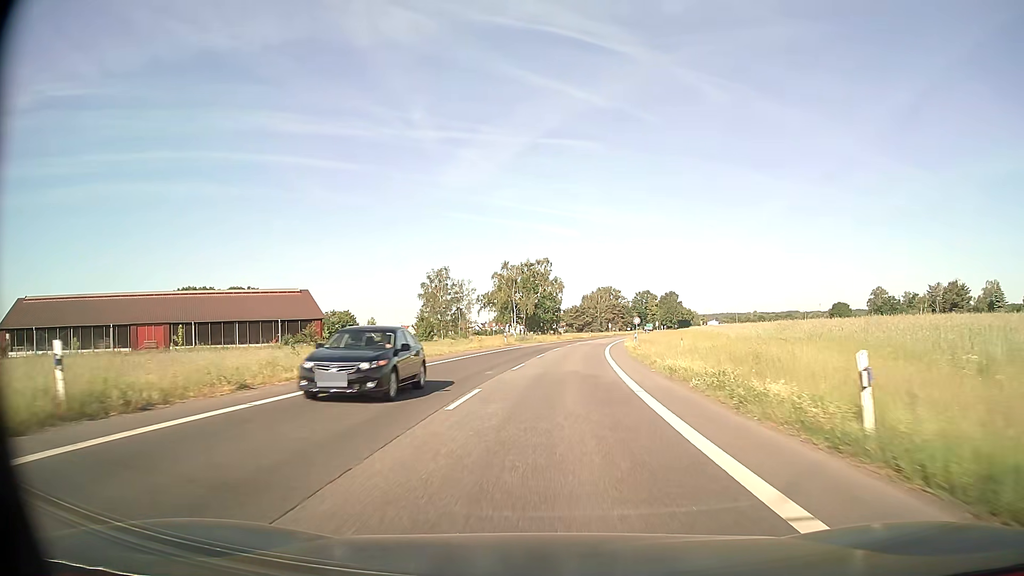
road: secondary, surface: asphalt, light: Day
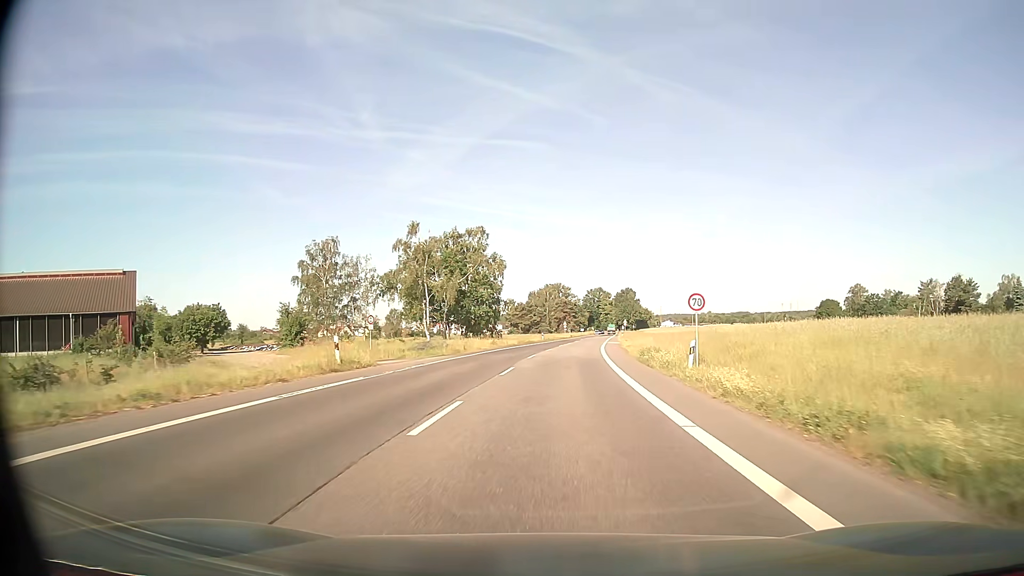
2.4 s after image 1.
(+1.4, +38.5) m; +4°
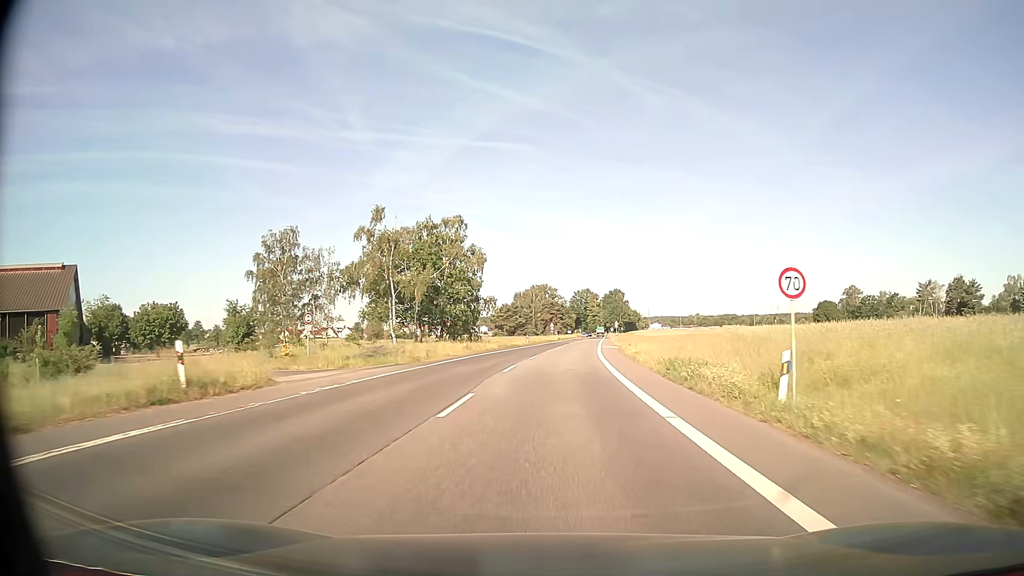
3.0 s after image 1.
(+0.1, +9.6) m; +1°
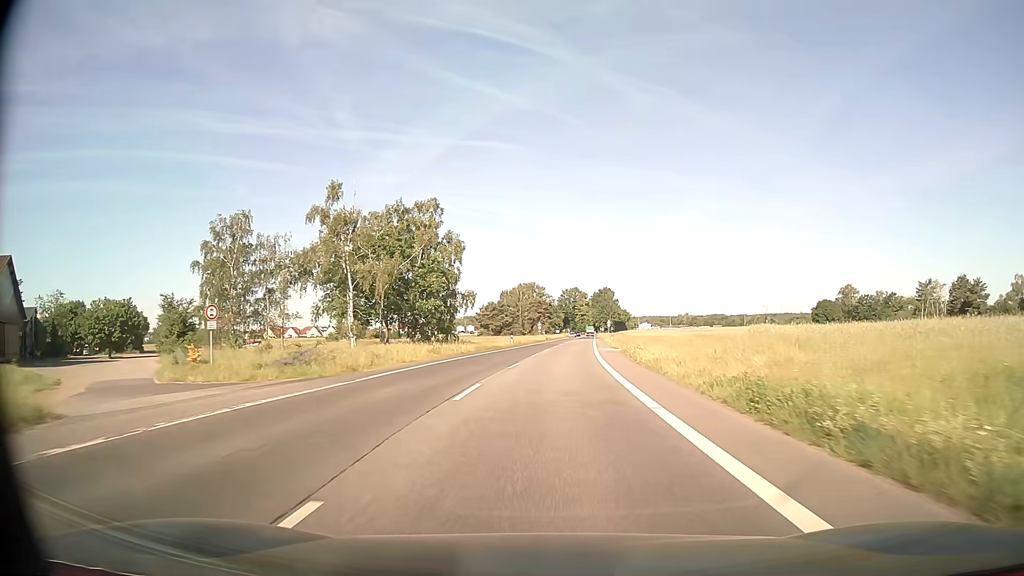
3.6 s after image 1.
(+0.1, +9.6) m; +1°
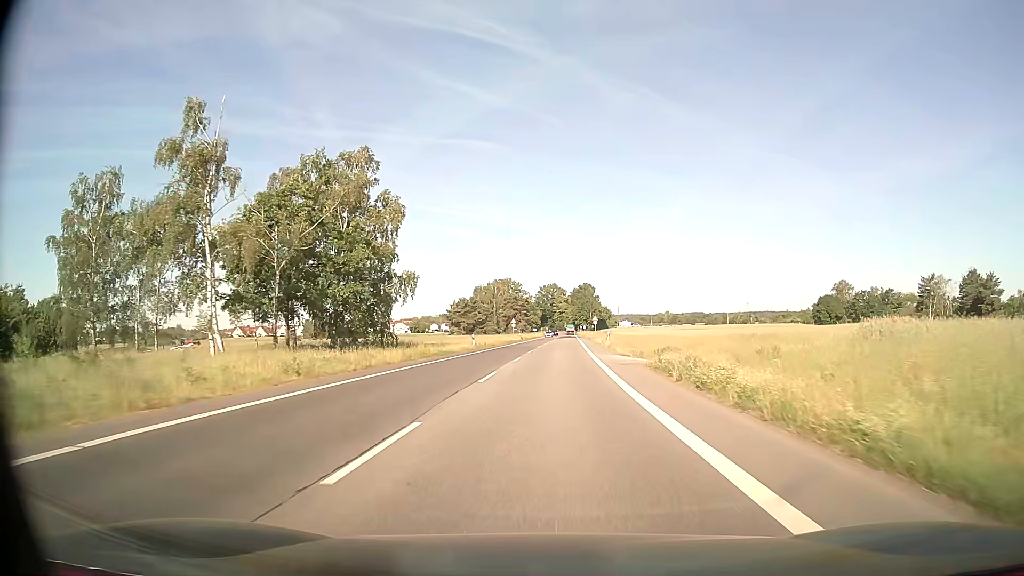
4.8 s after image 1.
(+0.4, +19.1) m; +2°
